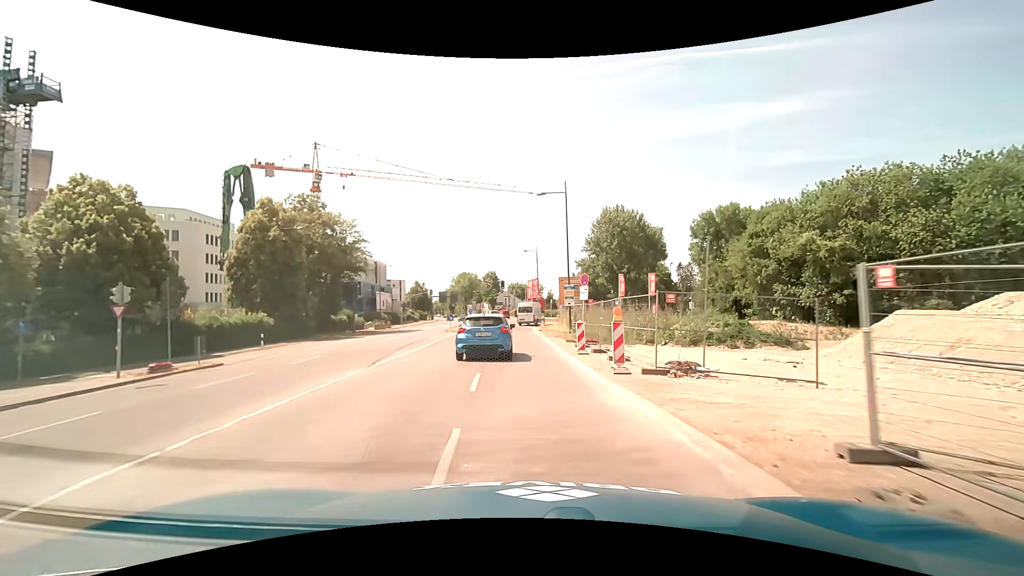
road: secondary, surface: asphalt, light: Day
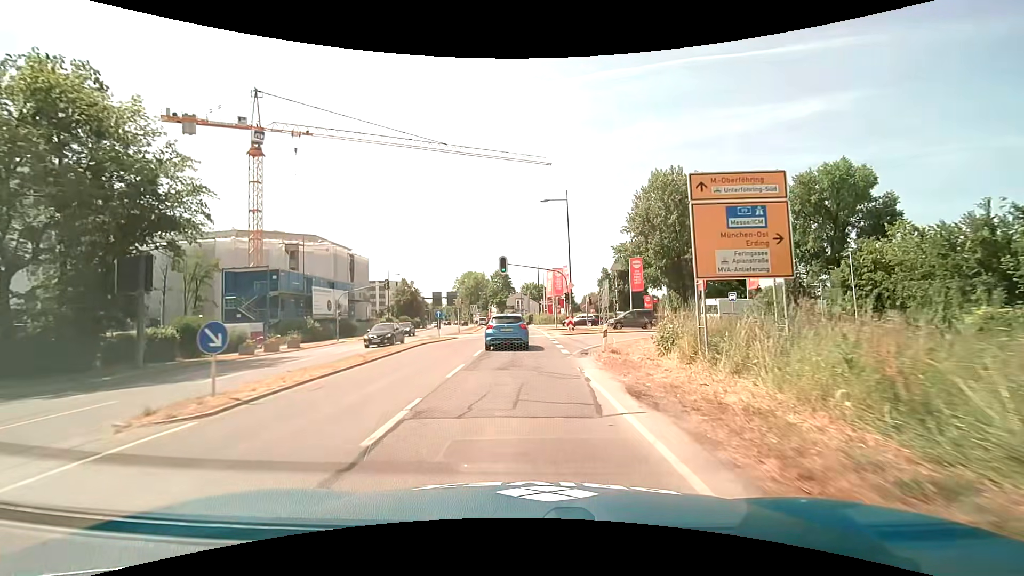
(-0.7, +33.8) m; -2°
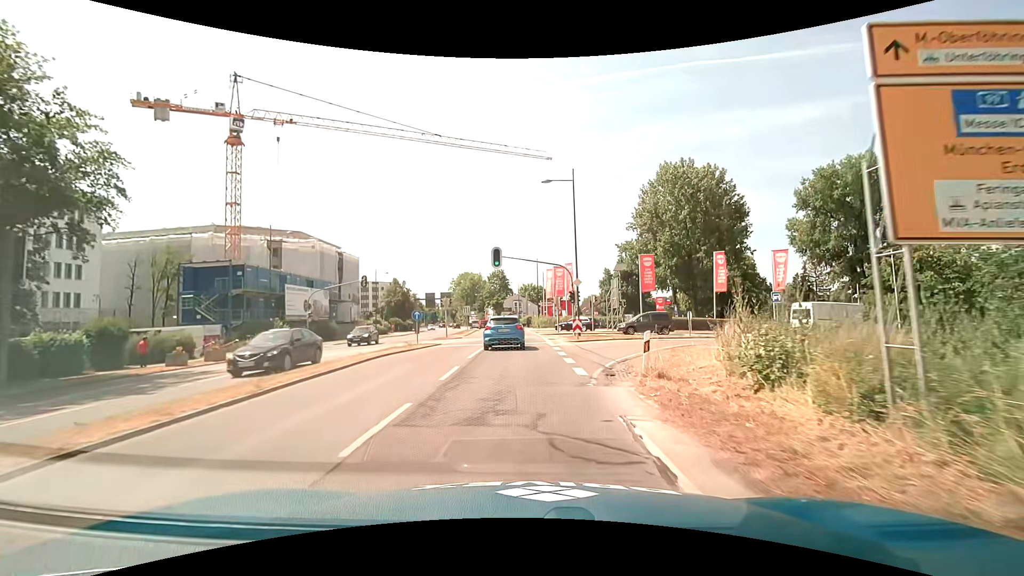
(0.0, +6.2) m; +1°
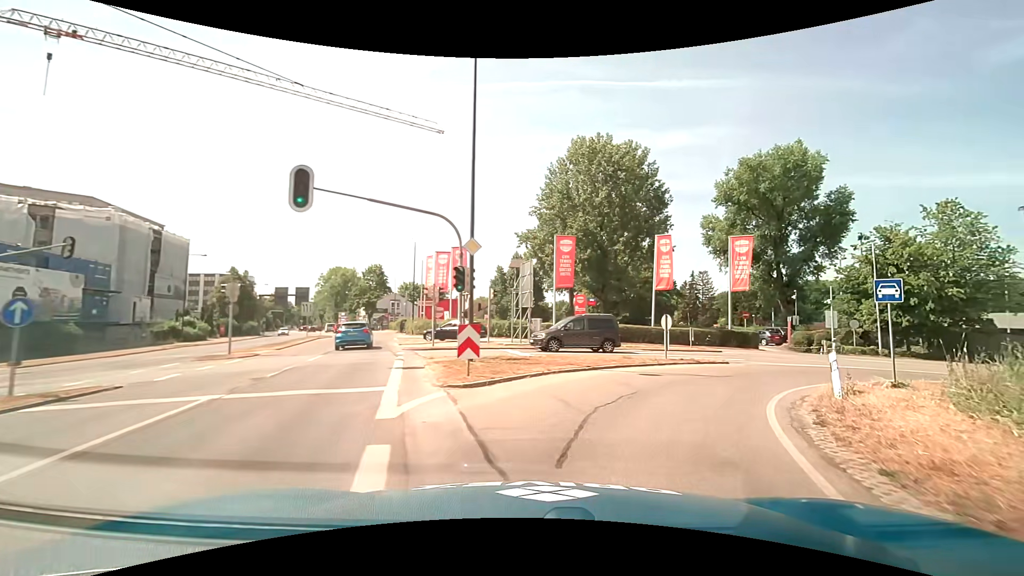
(+1.0, +16.8) m; +11°
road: trunk_link
